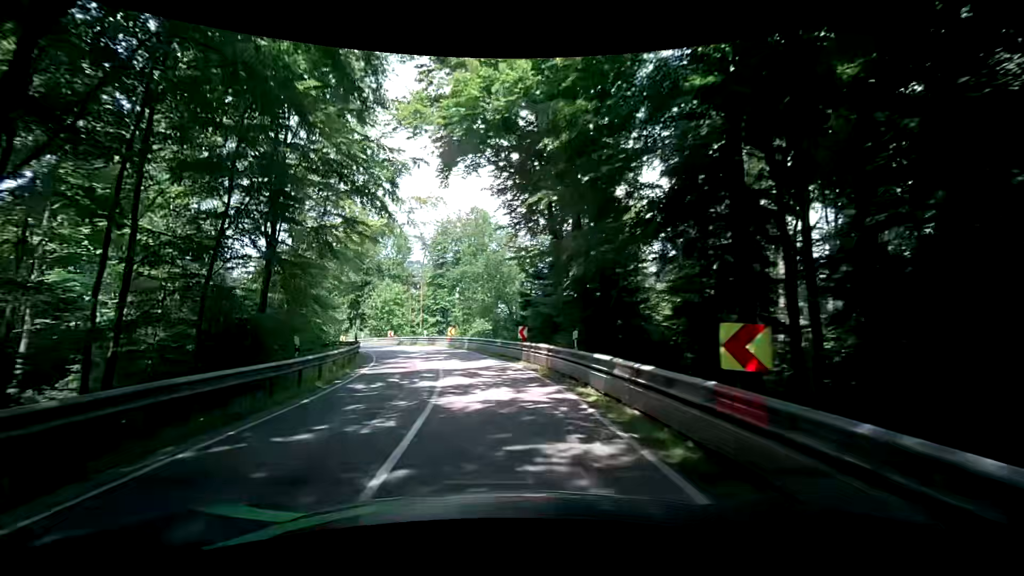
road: secondary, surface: asphalt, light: Day
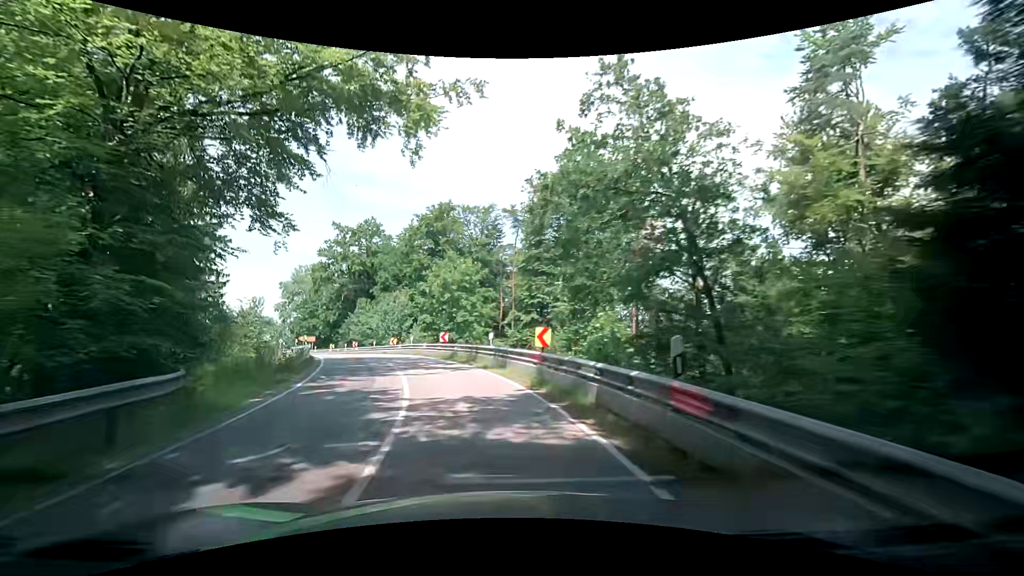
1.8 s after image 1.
(-1.4, +23.1) m; -10°
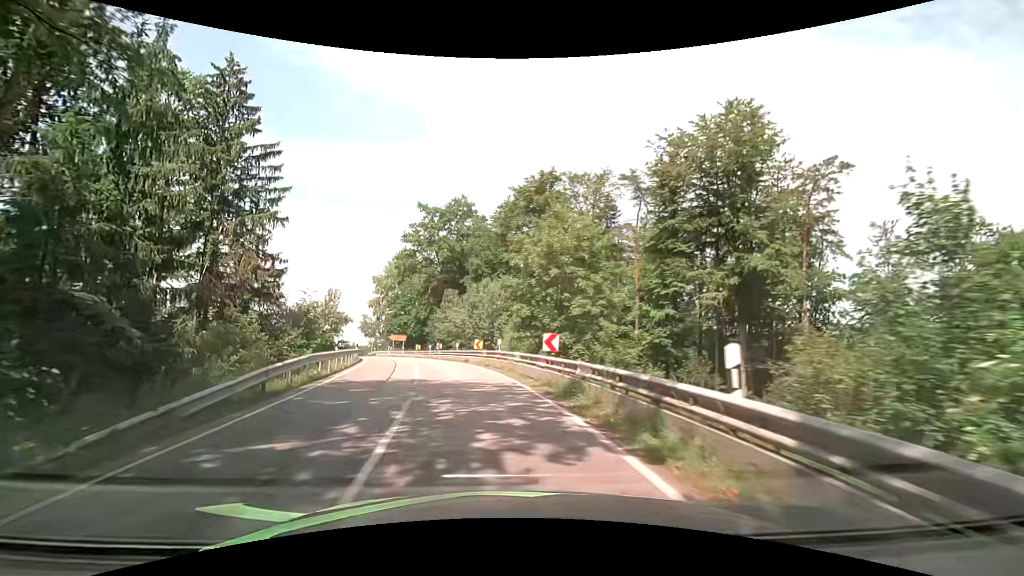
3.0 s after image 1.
(-1.3, +14.3) m; -11°
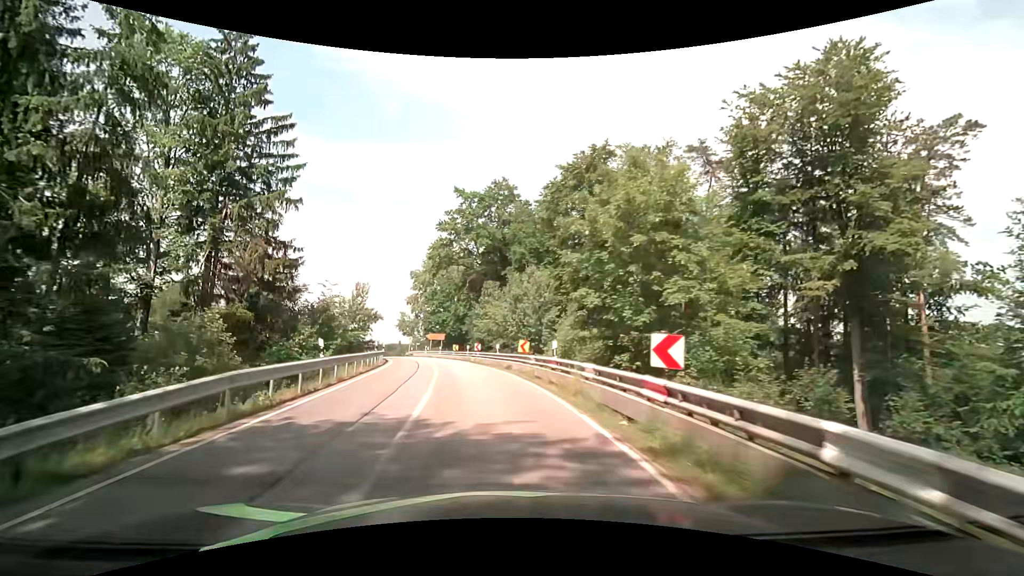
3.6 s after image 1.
(-0.4, +7.1) m; -6°
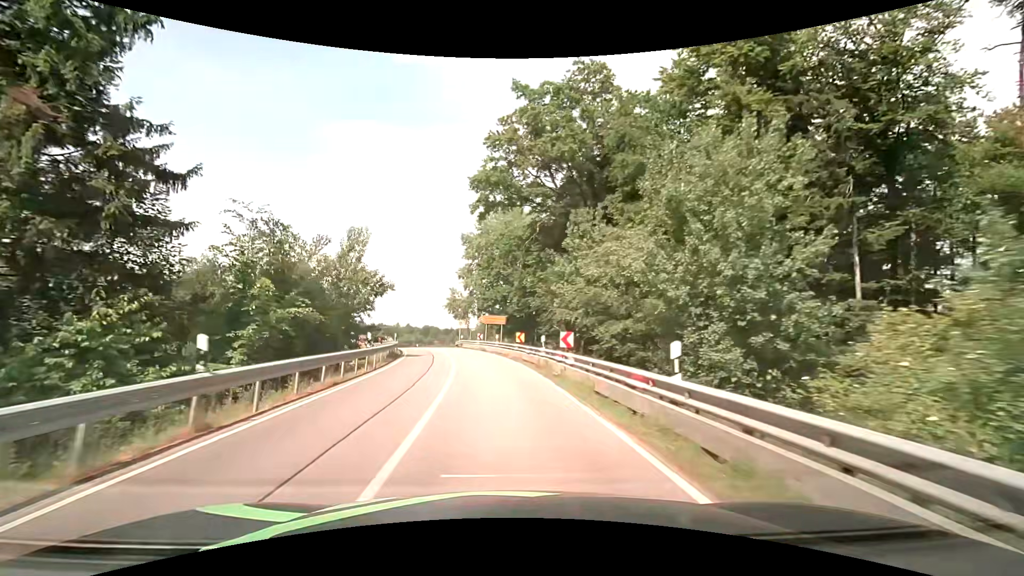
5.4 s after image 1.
(-2.0, +22.3) m; -9°
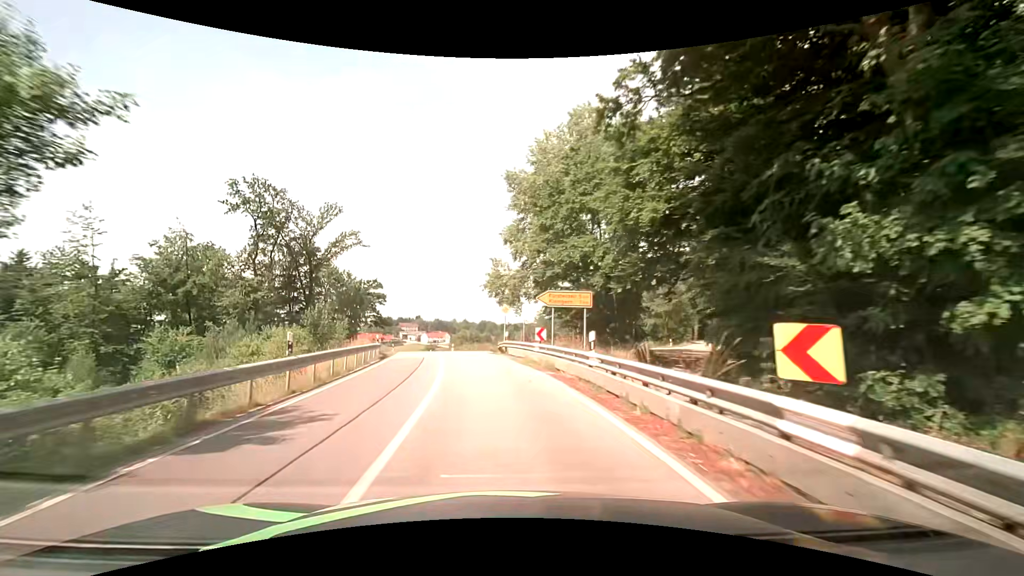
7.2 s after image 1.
(-1.2, +24.5) m; -6°
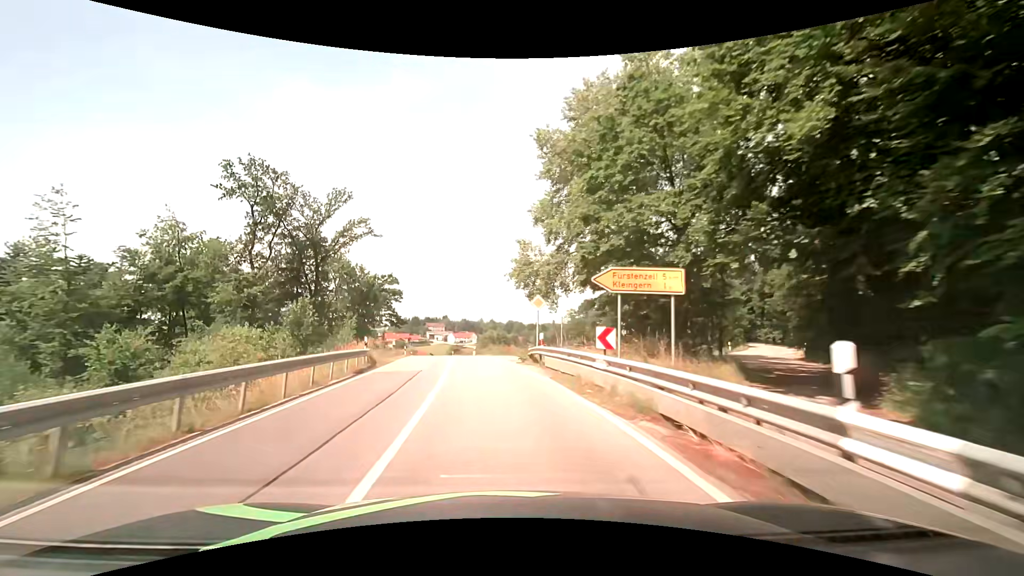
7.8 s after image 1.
(-0.2, +8.6) m; -3°
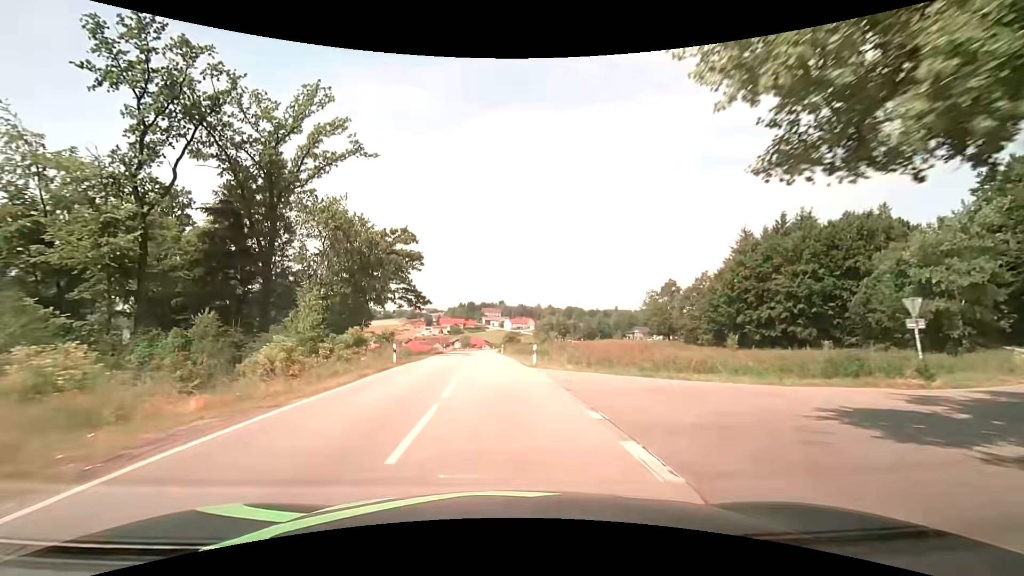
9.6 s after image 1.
(-1.9, +26.3) m; -7°
(0, +10) (0, +20) (-1, +30) (-1, +40) (-2, +50) (-2, +60) (-3, +70) (-4, +80) (-4, +90) (-4, +100) m
